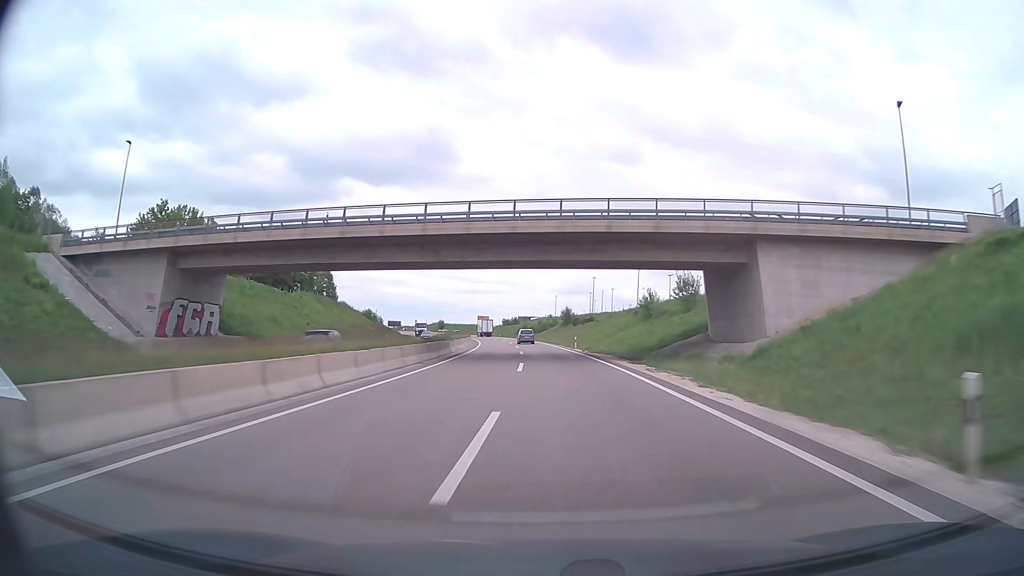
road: trunk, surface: asphalt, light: Day
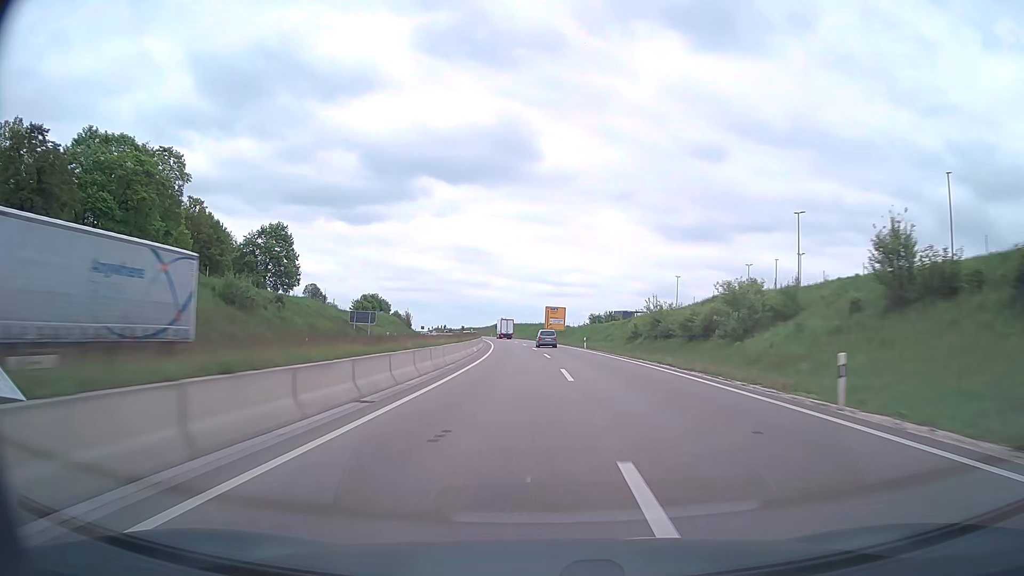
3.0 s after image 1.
(-6.2, +94.3) m; -7°
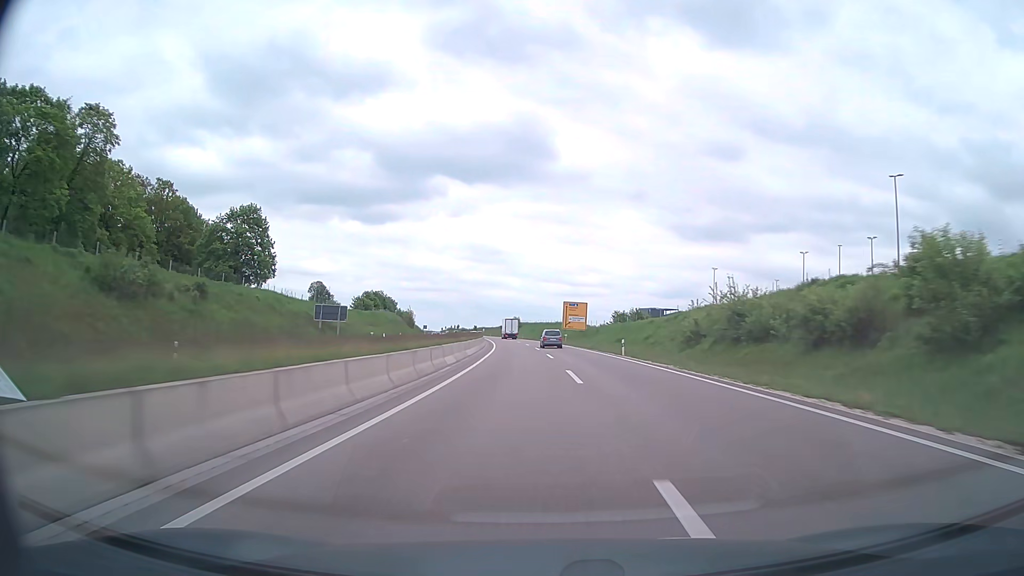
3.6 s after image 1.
(-0.2, +18.9) m; -1°
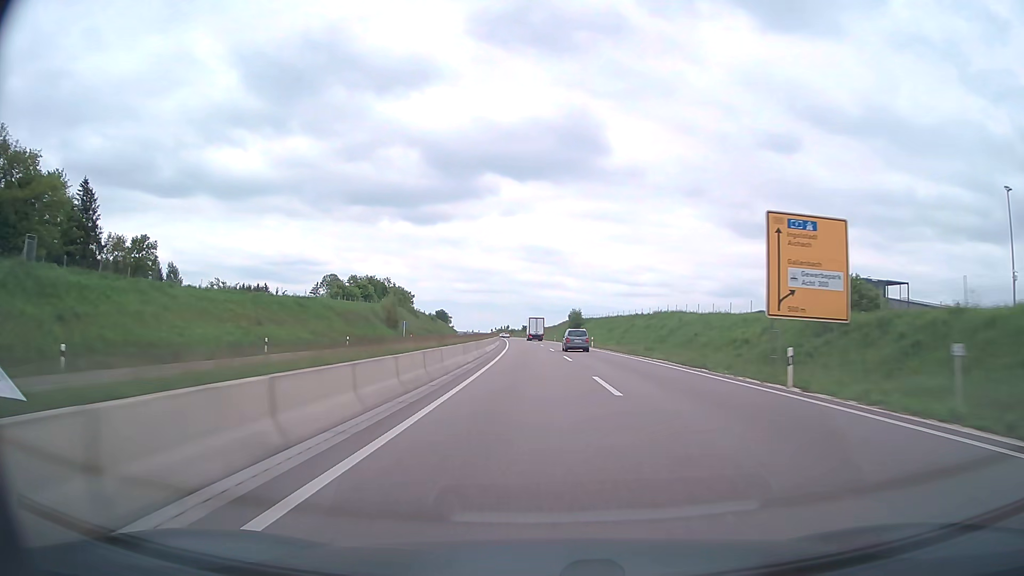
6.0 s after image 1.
(-3.5, +75.5) m; -5°
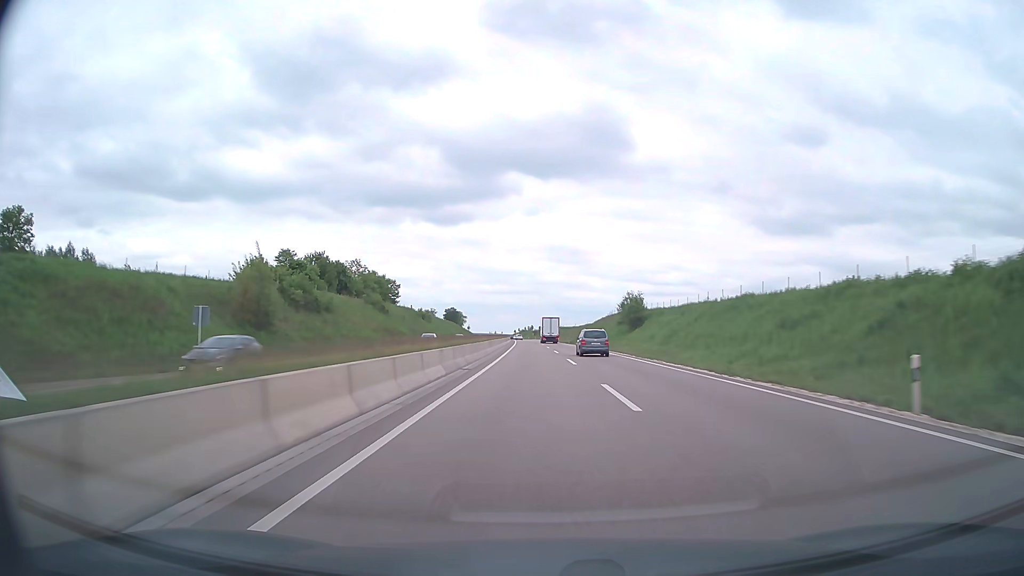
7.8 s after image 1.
(-1.1, +56.7) m; -2°
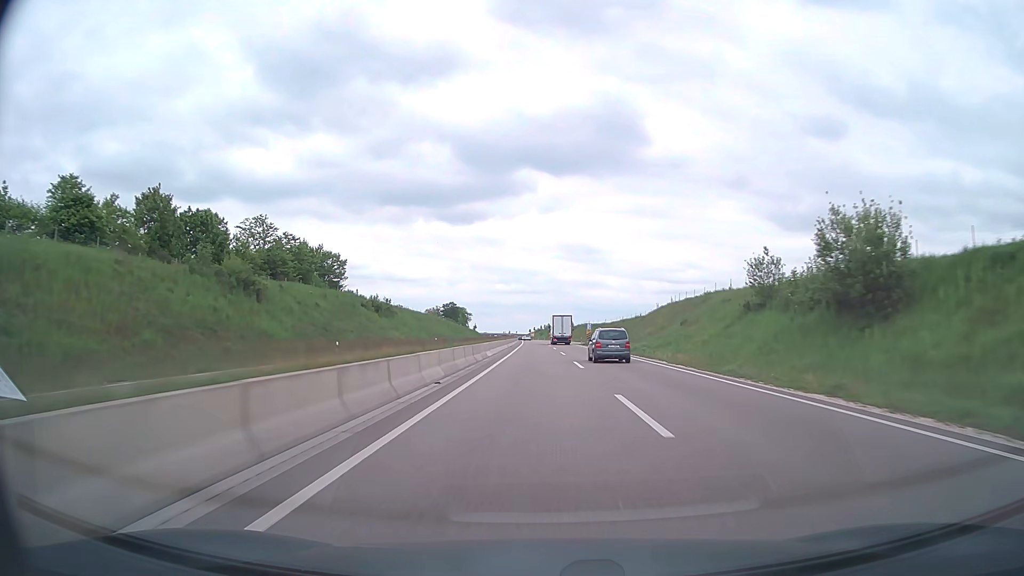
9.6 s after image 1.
(-0.9, +56.9) m; -2°
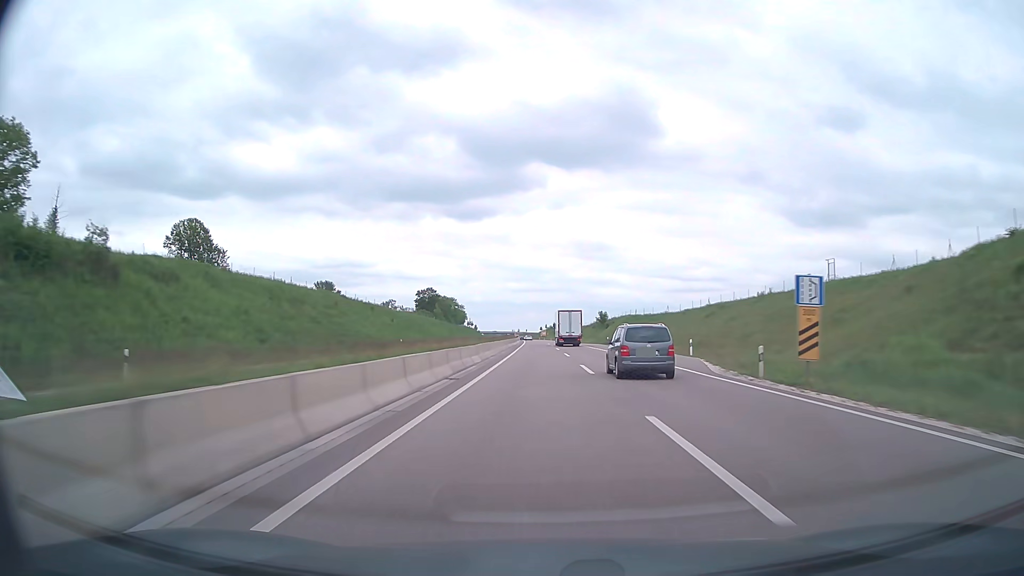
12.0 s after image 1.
(-0.7, +76.1) m; -1°
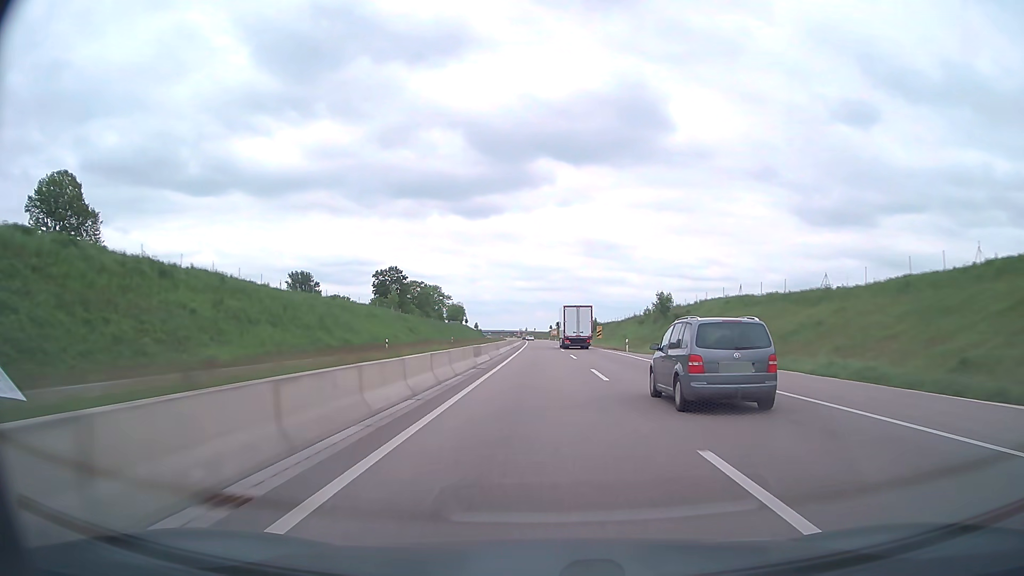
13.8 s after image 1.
(-0.4, +57.2) m; -1°
(0, +10) (0, +20) (0, +30) (0, +40) (0, +50) (-1, +60) (-1, +70) (-1, +80) (-1, +90) (-1, +100) m
